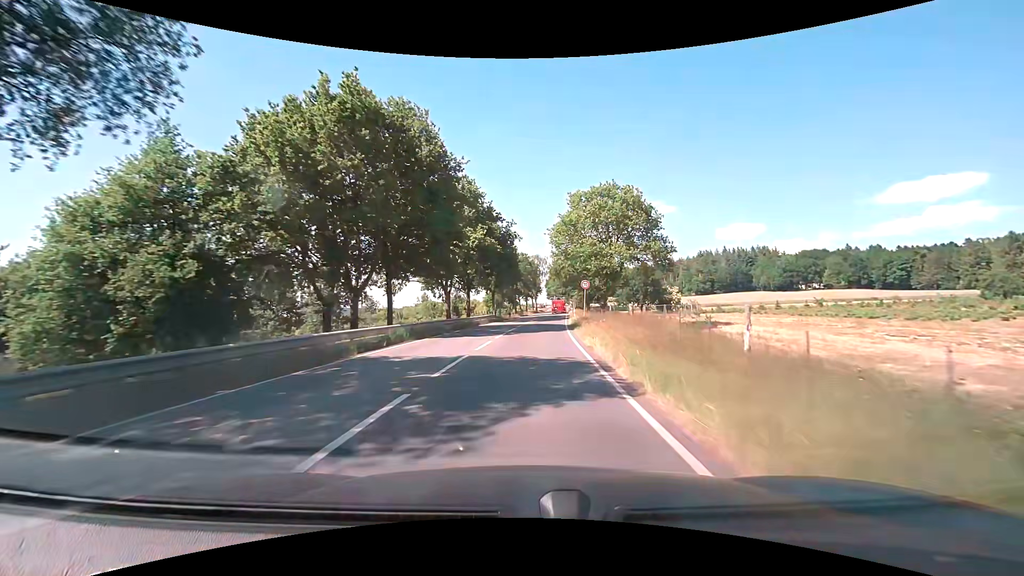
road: secondary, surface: asphalt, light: Day
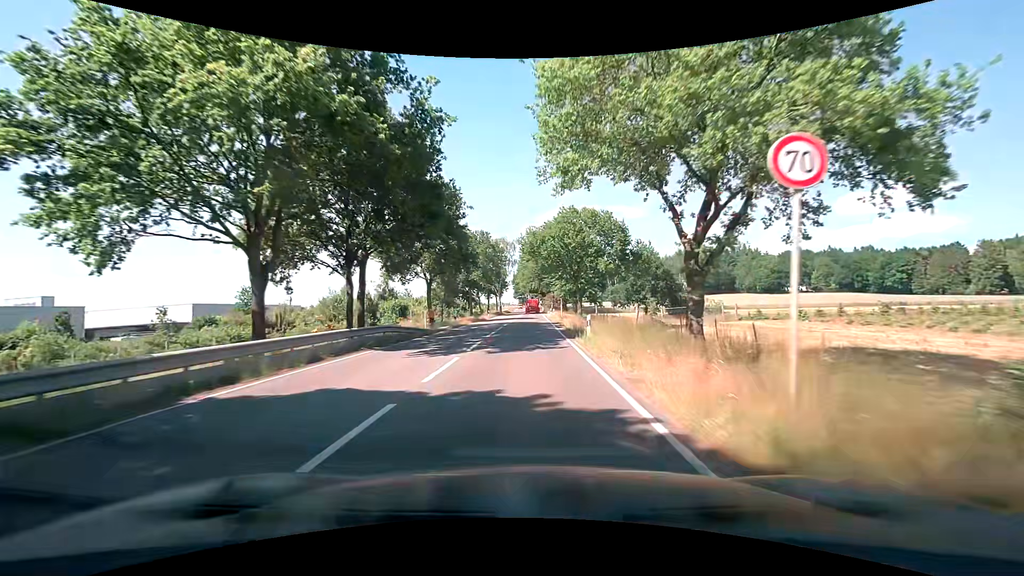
(+0.9, +31.5) m; +4°
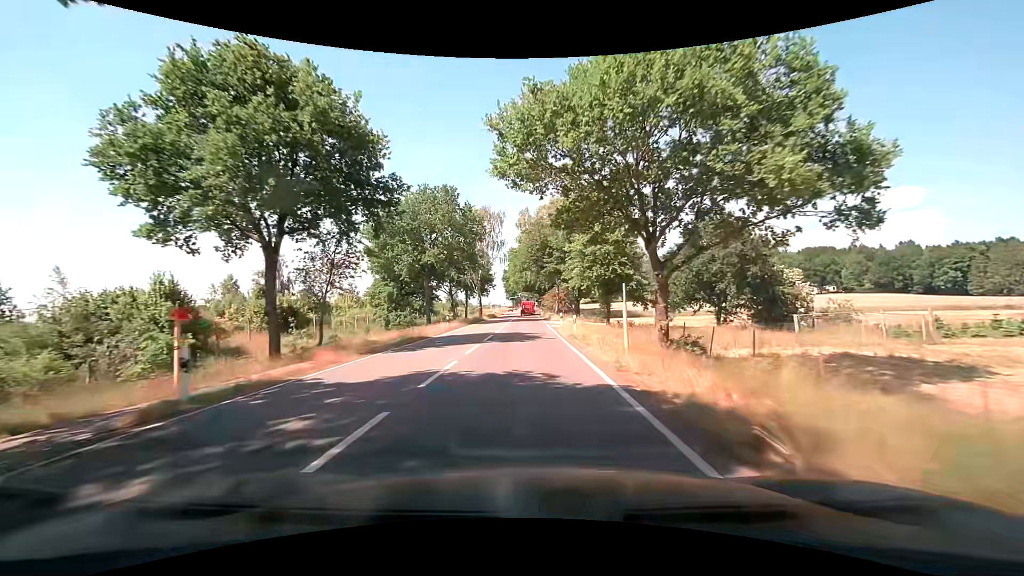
(+0.4, +31.0) m; +1°
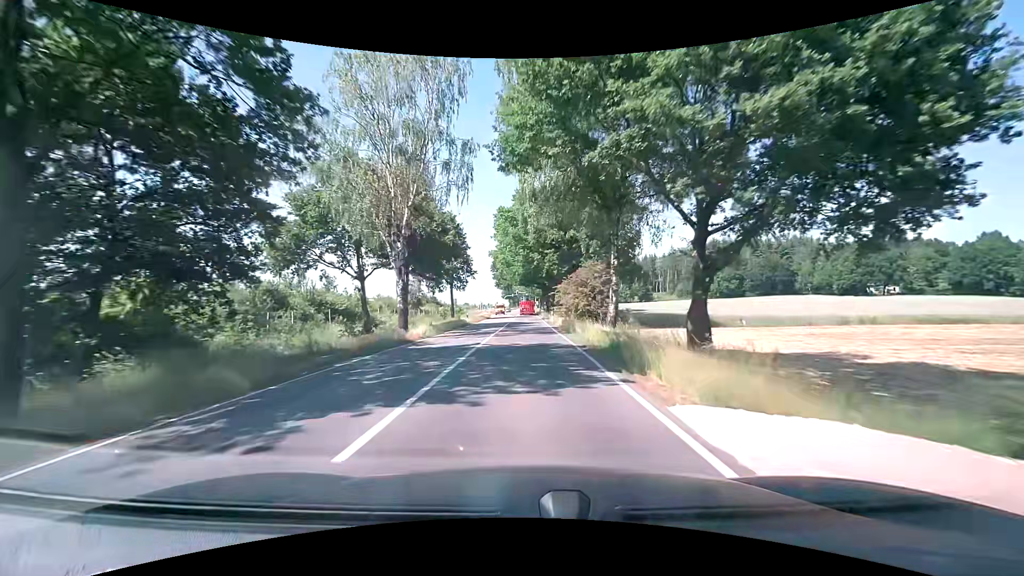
(+0.2, +40.8) m; 0°
